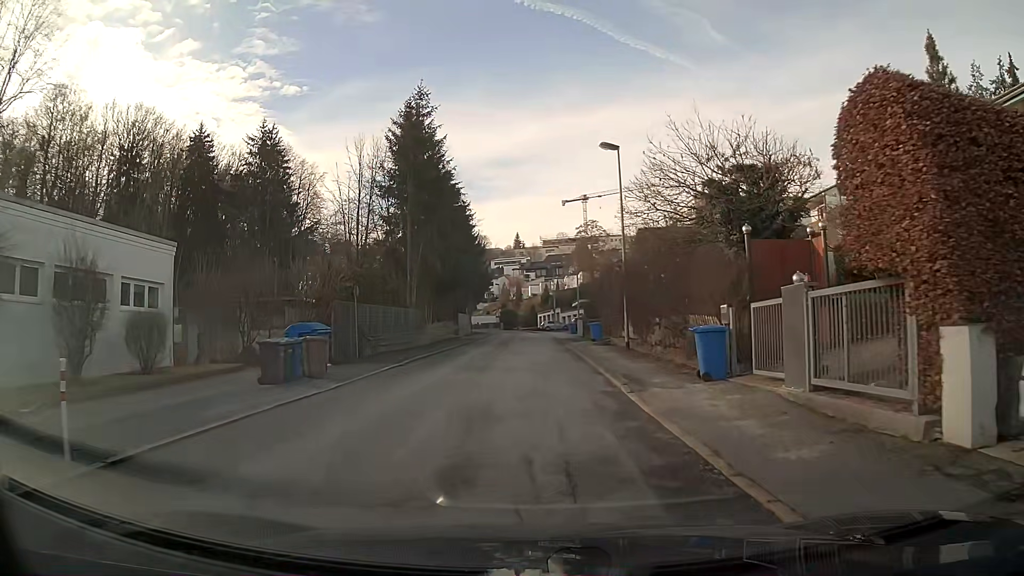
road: residential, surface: asphalt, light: Day
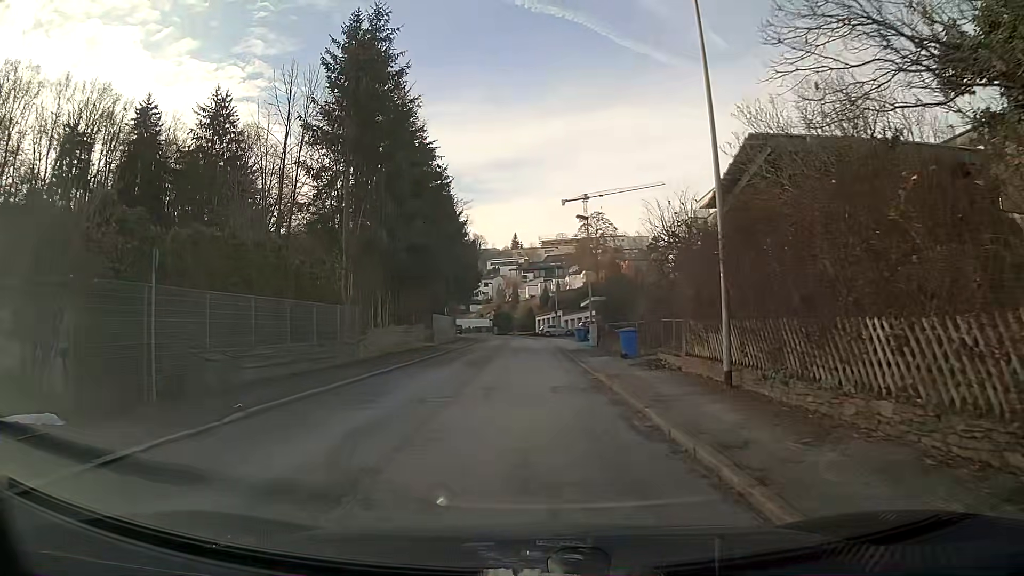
(0.0, +14.0) m; 0°
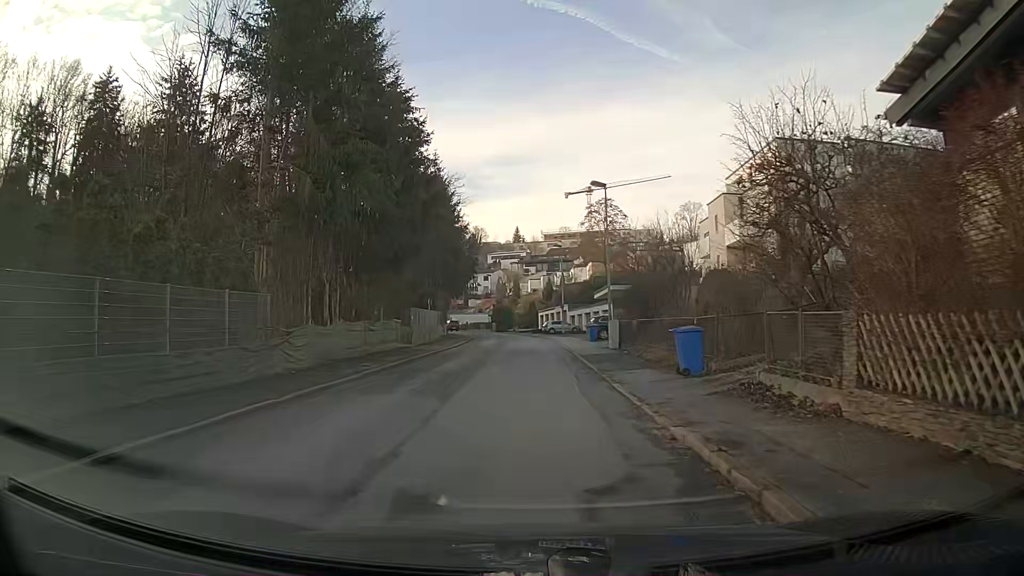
(0.0, +9.3) m; 0°
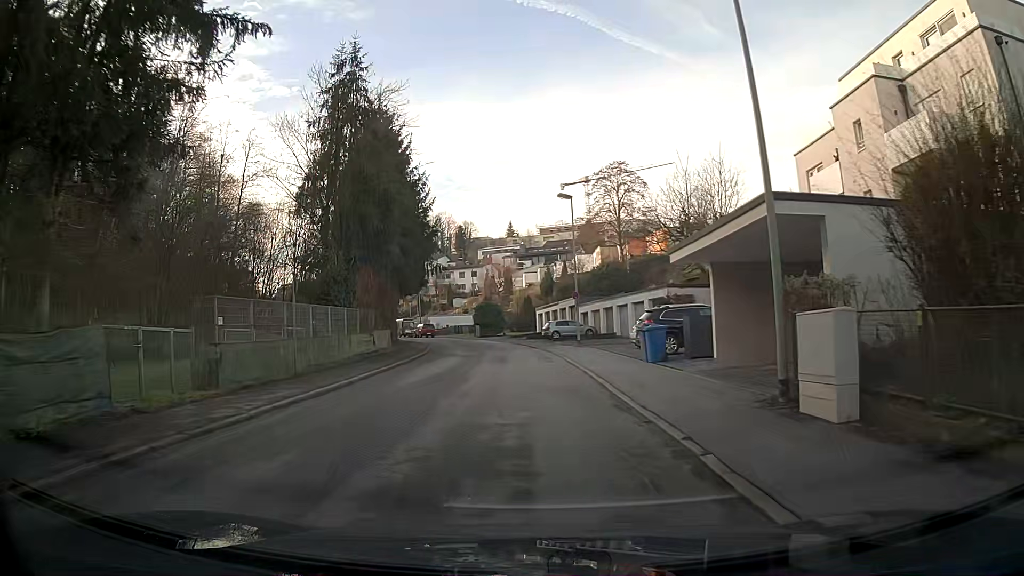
(-0.1, +23.3) m; 0°
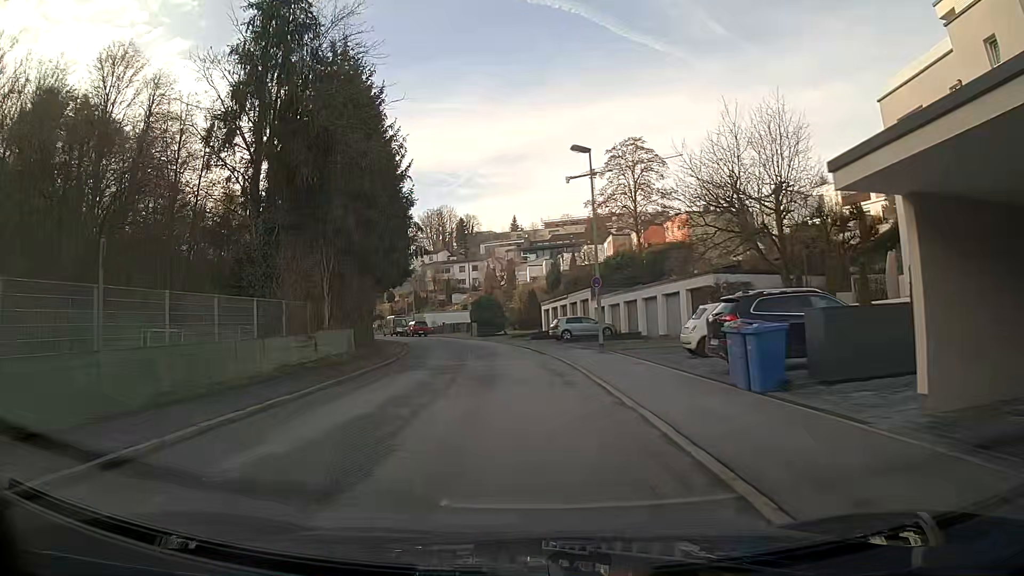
(0.0, +9.4) m; 0°
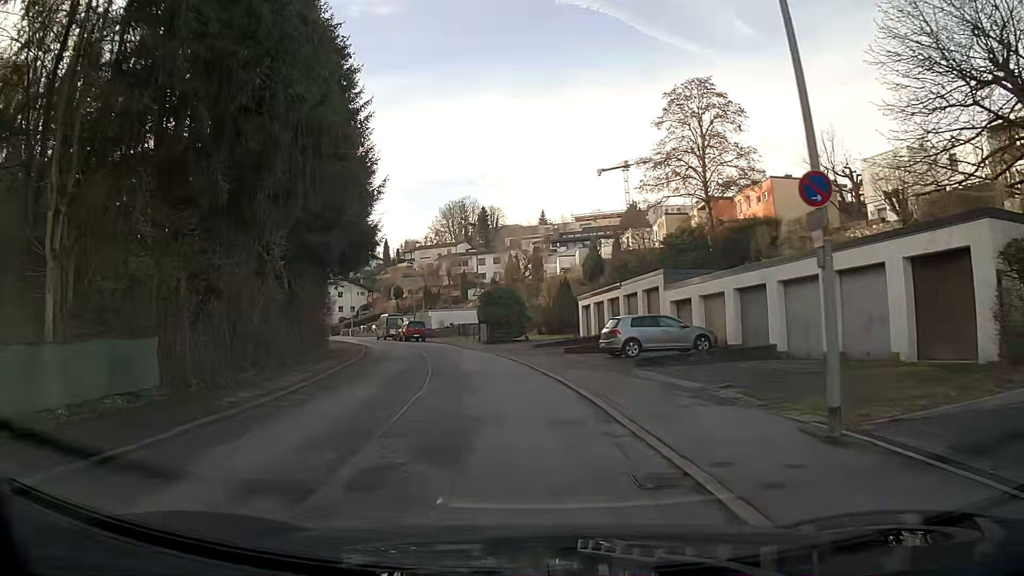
(-0.5, +18.7) m; -3°
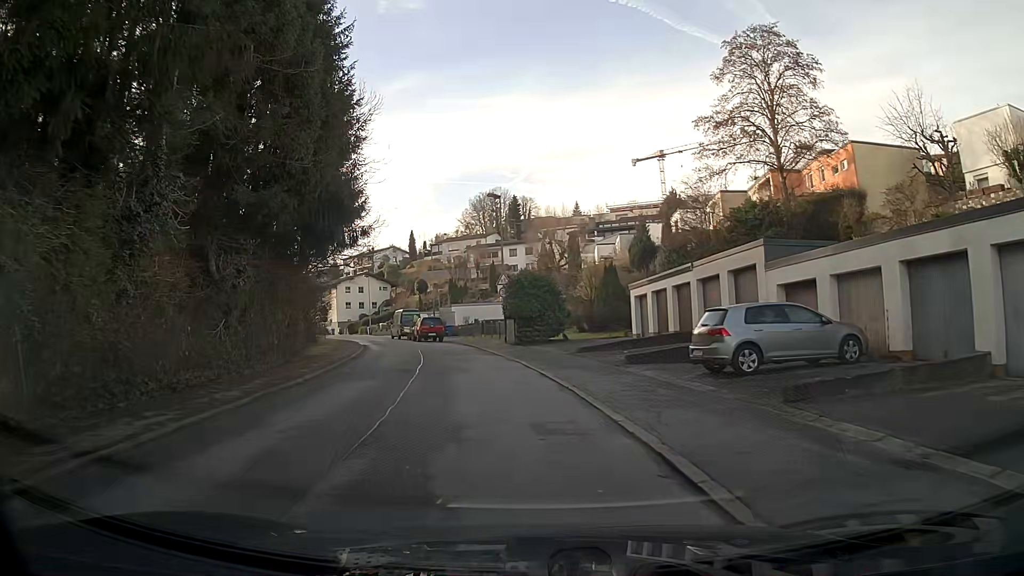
(-0.2, +9.4) m; -3°
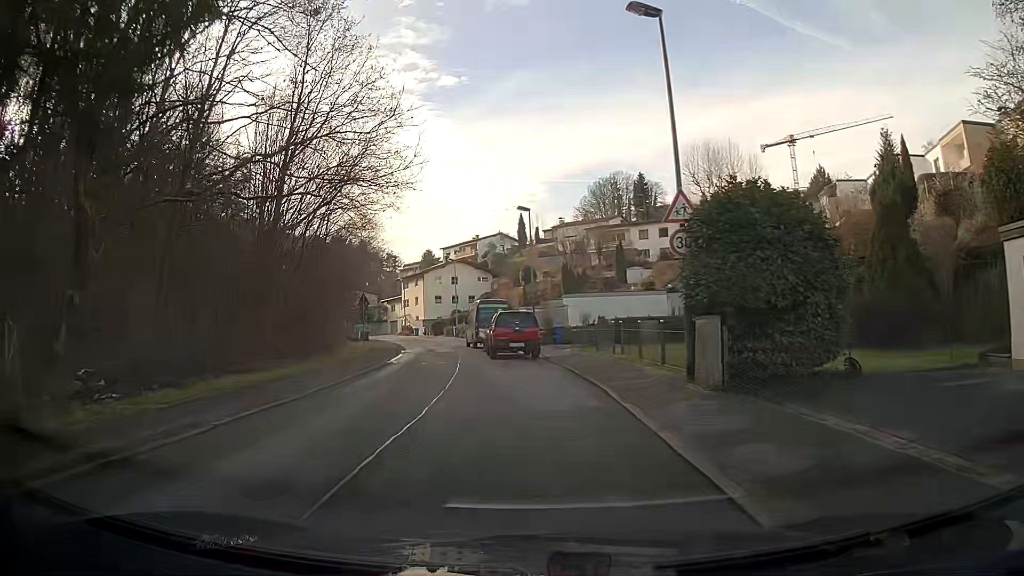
(-2.2, +23.2) m; -12°
